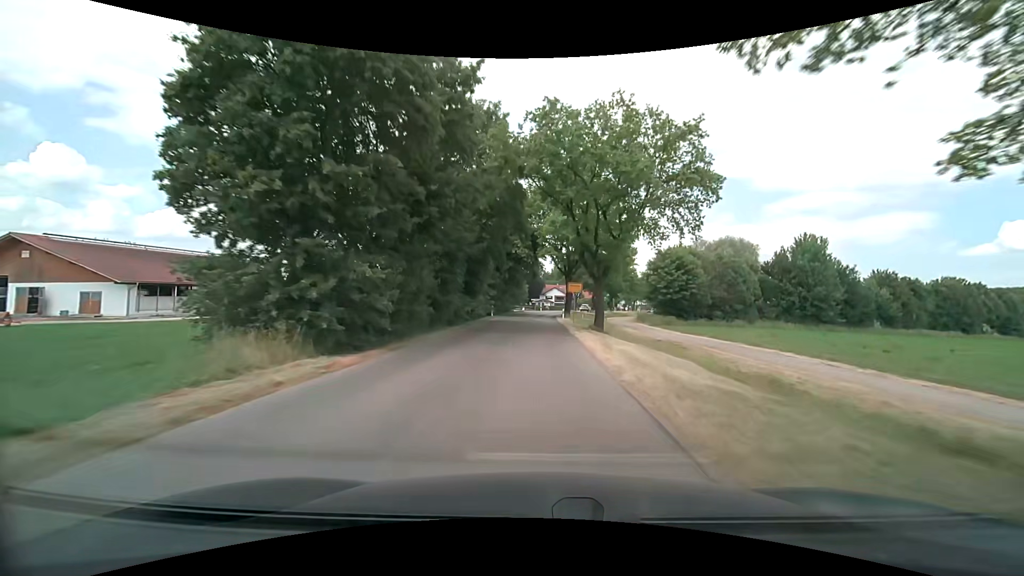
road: unclassified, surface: asphalt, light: Day
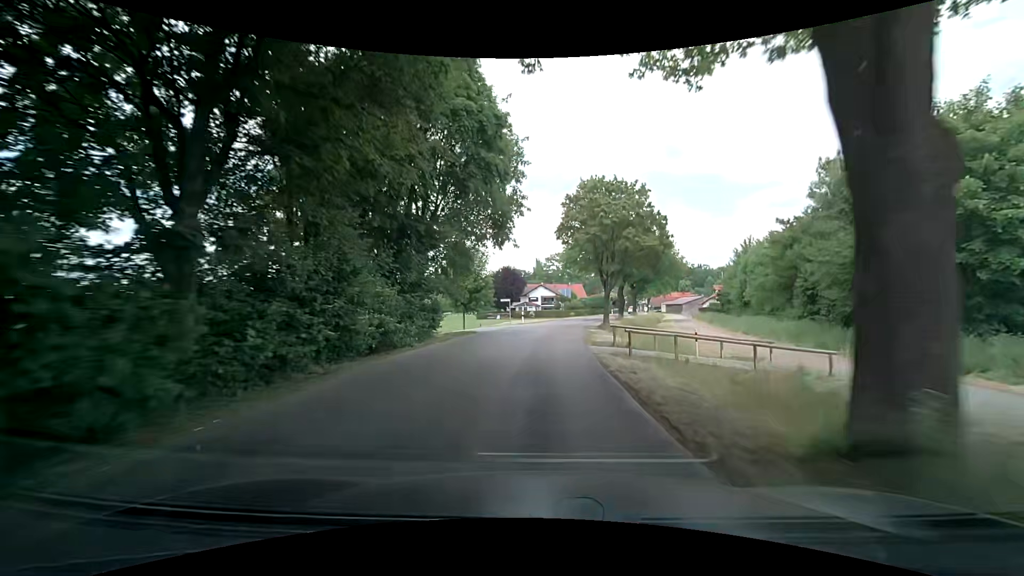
(+0.7, +49.5) m; +3°
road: residential
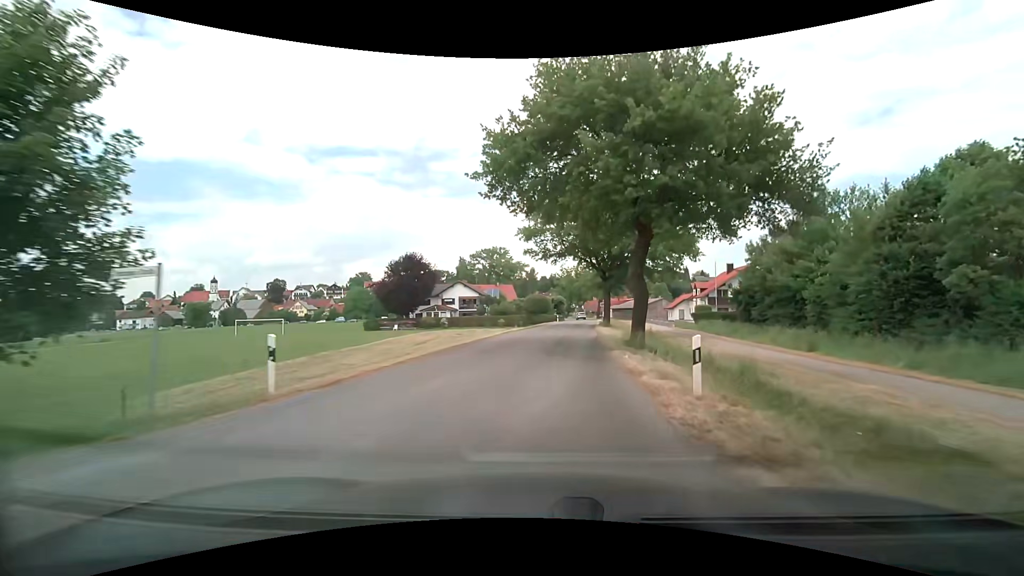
(+1.8, +35.4) m; +8°
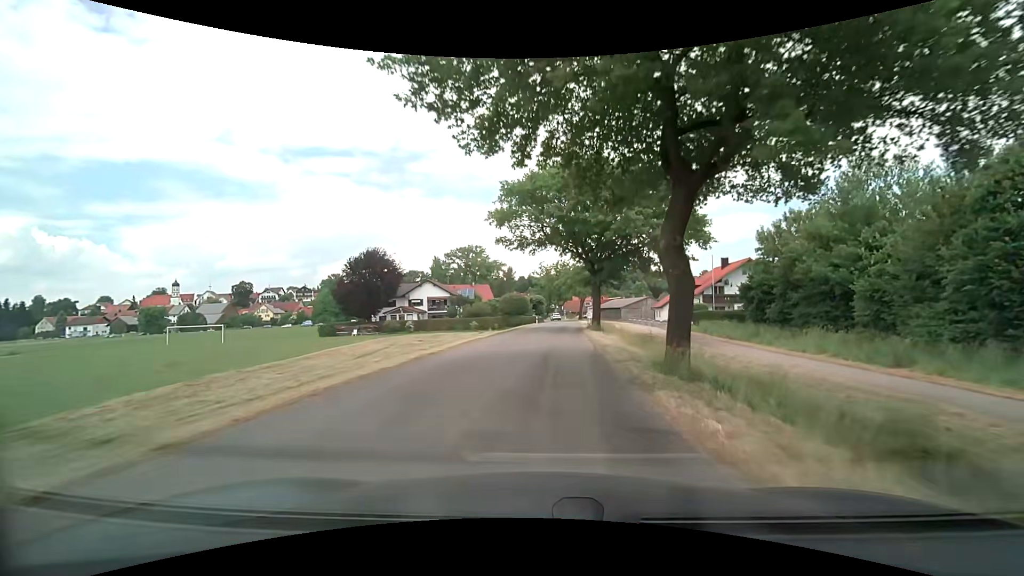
(+0.3, +8.7) m; +3°
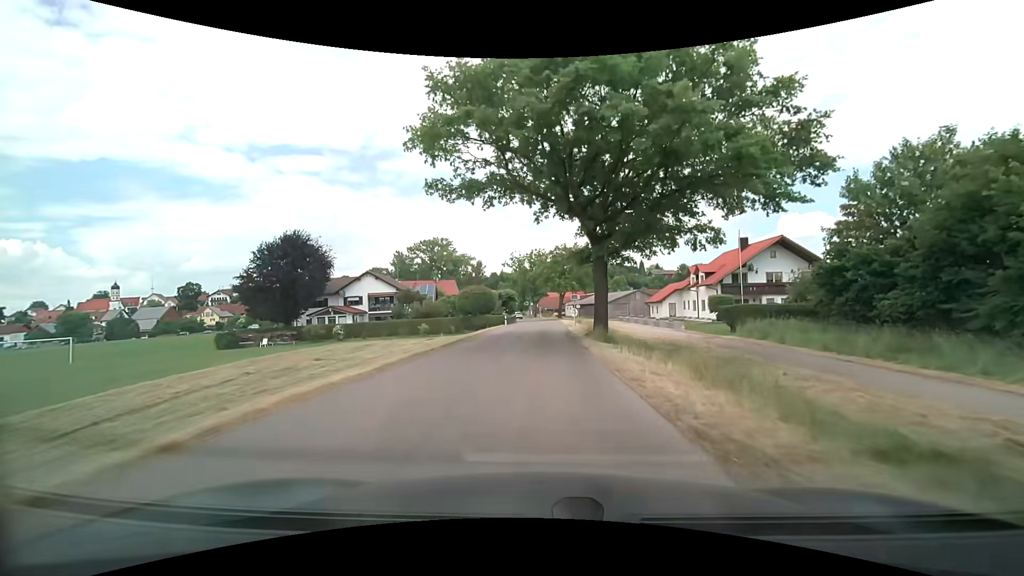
(+0.5, +17.3) m; +3°
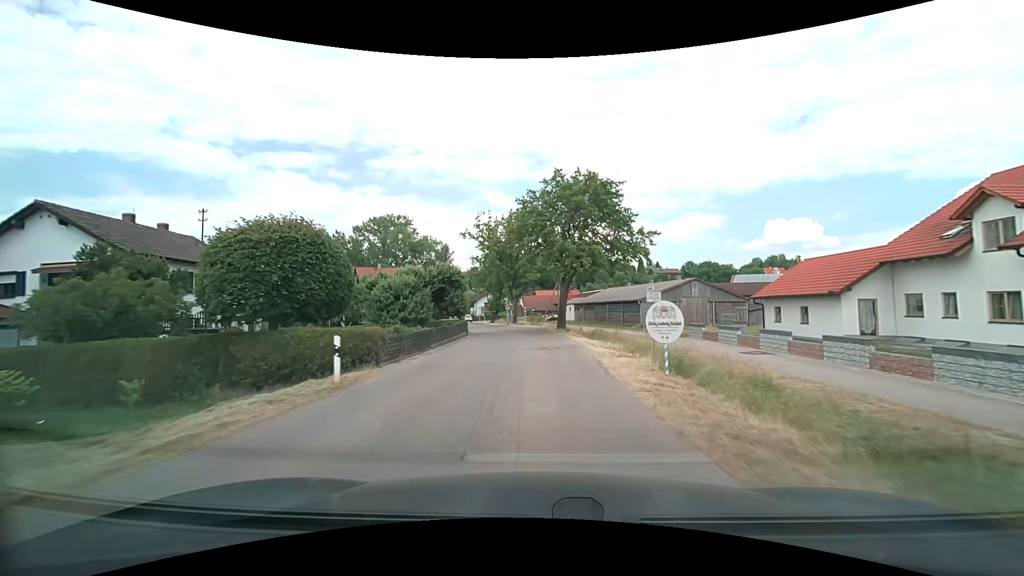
(+0.6, +42.7) m; +1°
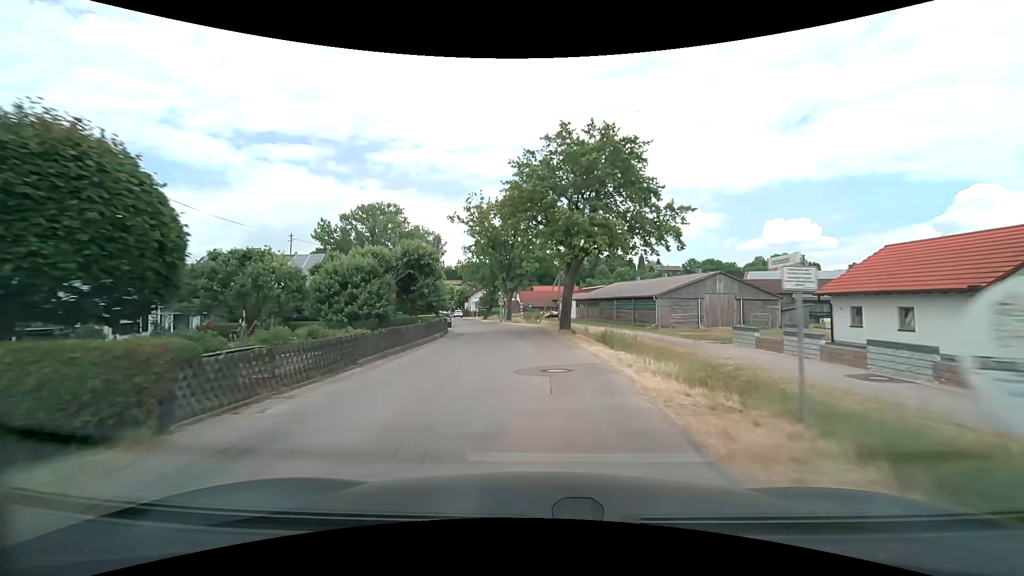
(+0.1, +8.2) m; +1°
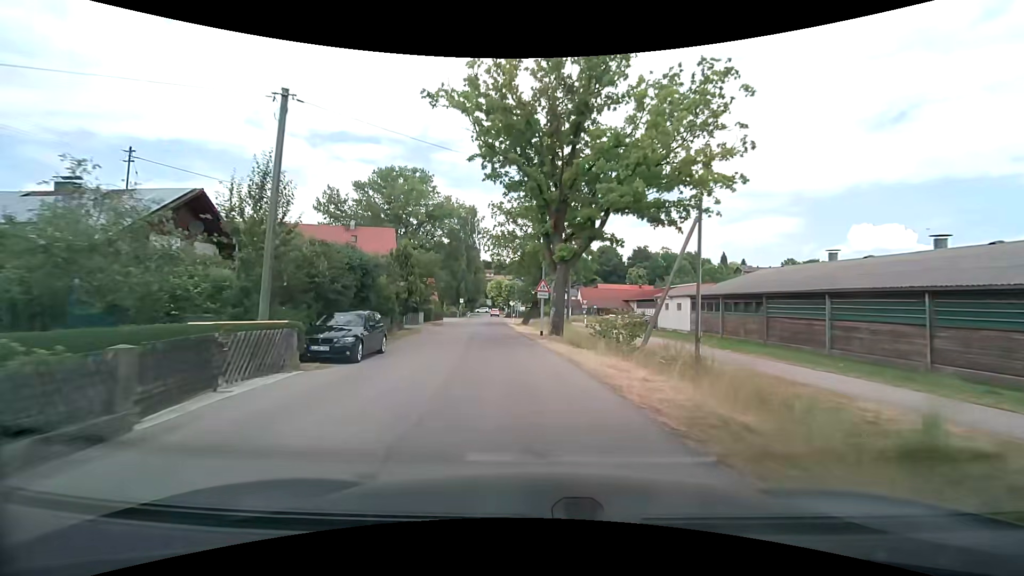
(-1.1, +32.1) m; -7°
(0, +10) (-1, +20) (-2, +30) (-3, +40) (-4, +50) (-5, +60) (-5, +70) (-6, +80) (-7, +90) (-7, +100) m
